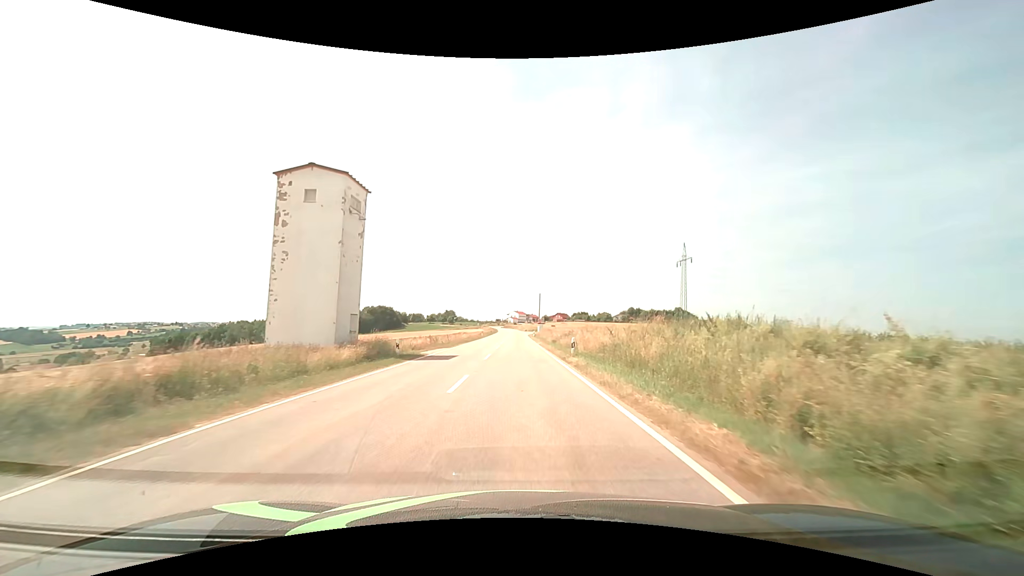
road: tertiary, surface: asphalt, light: Day
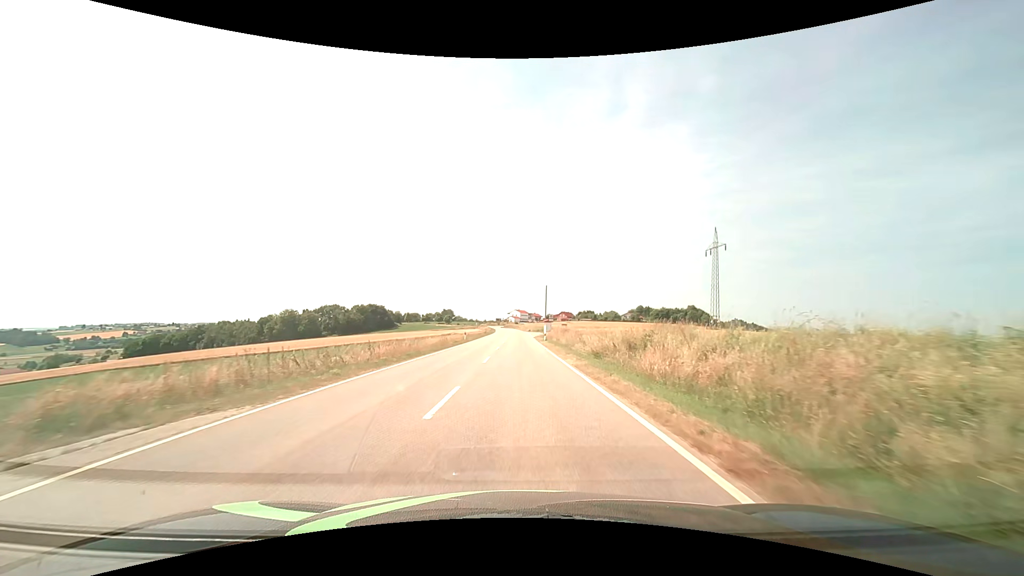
(0.0, +26.8) m; 0°
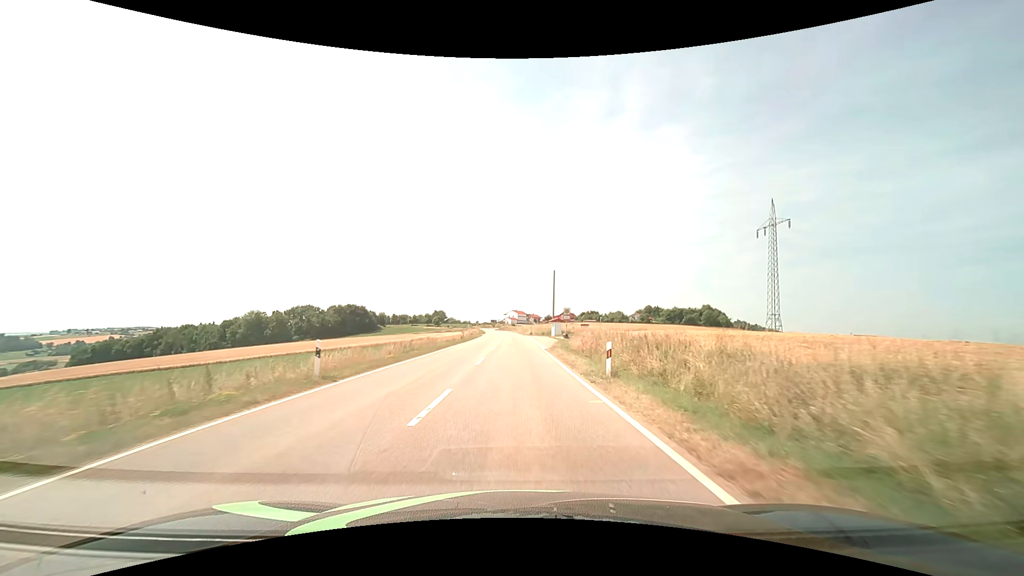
(+0.1, +35.8) m; 0°
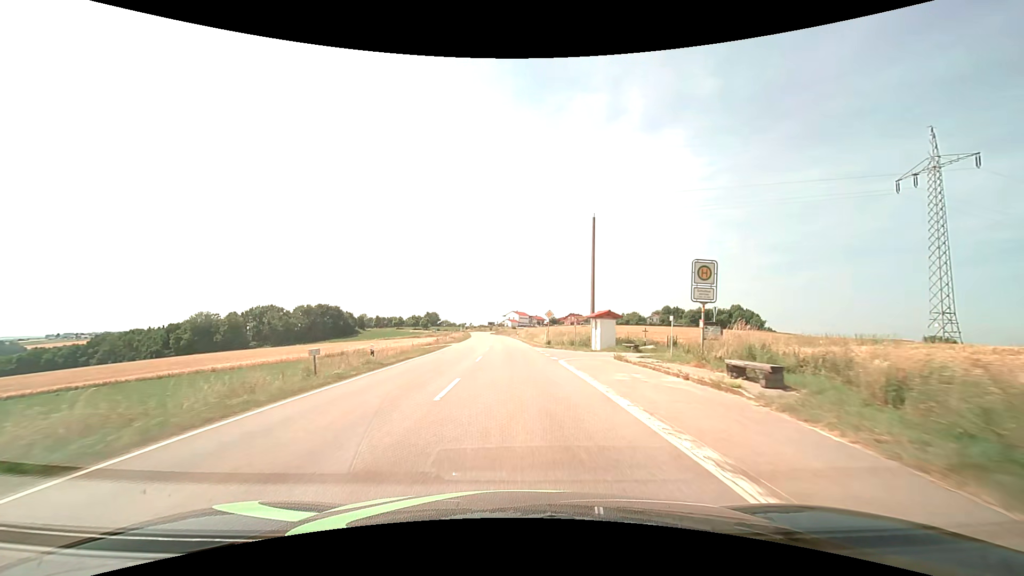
(-0.3, +44.5) m; 0°
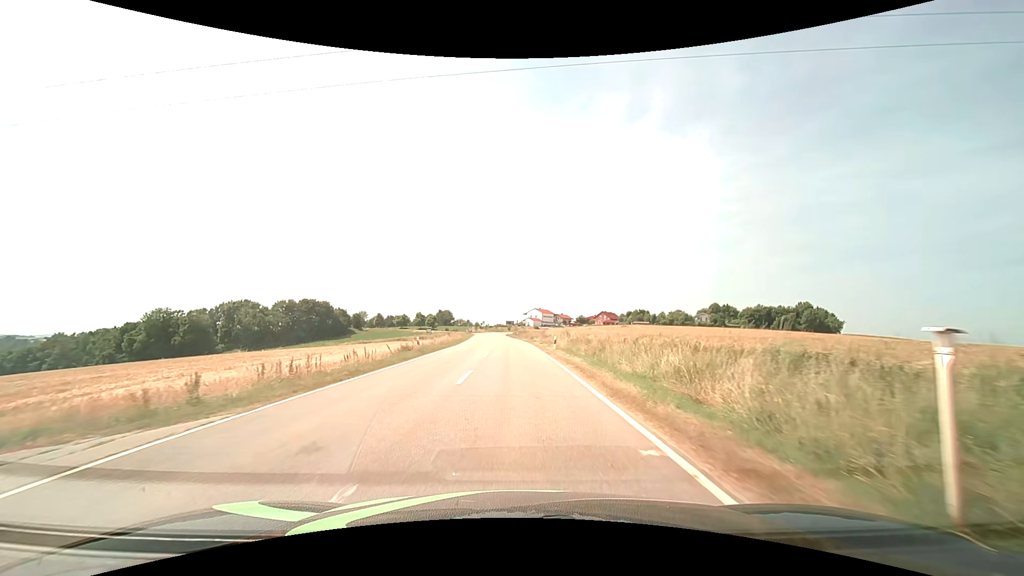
(-0.7, +43.9) m; -2°
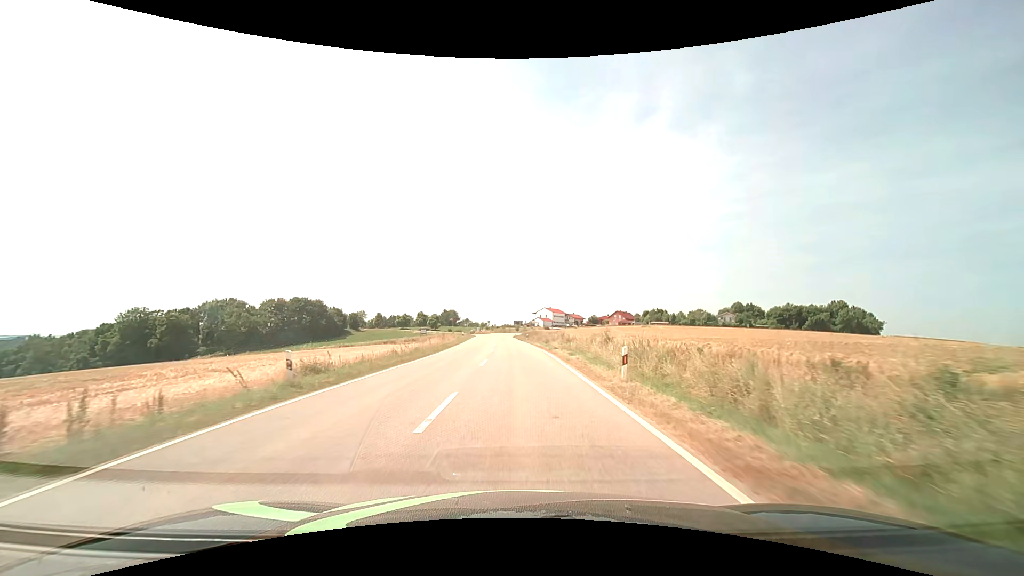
(-0.1, +17.4) m; -1°
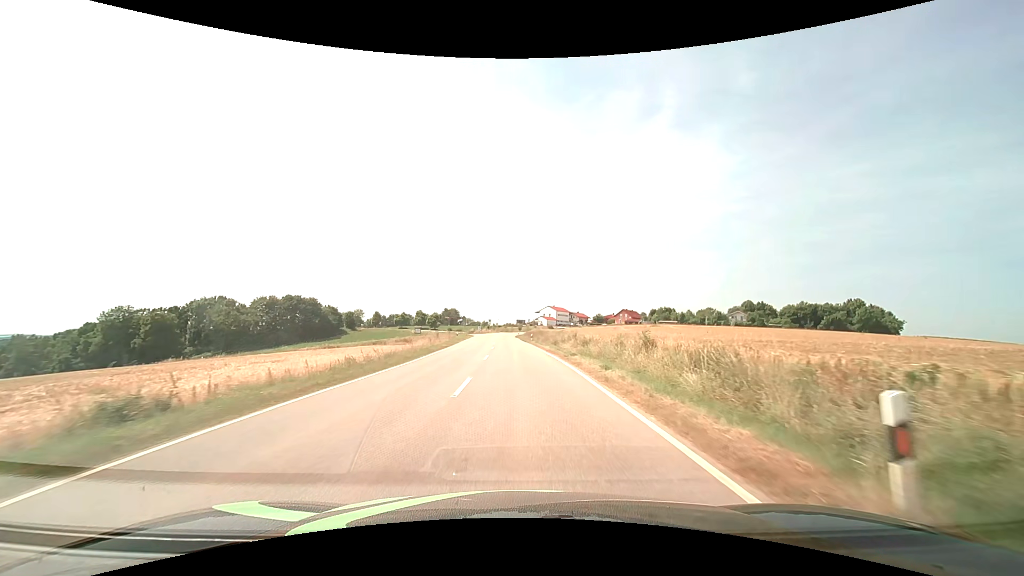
(0.0, +8.7) m; 0°
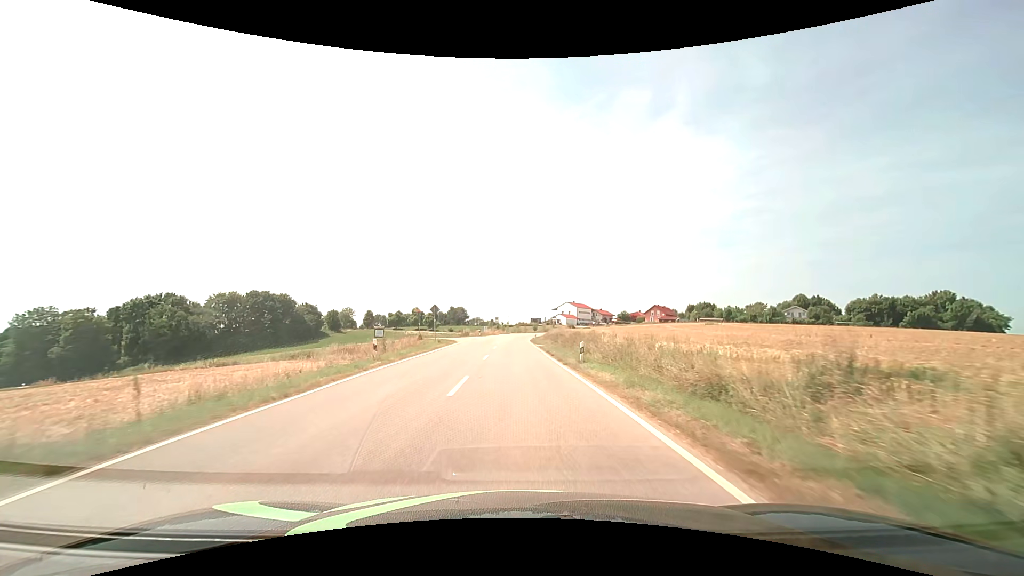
(-0.4, +34.5) m; -1°
(0, +10) (0, +20) (0, +30) (0, +40) (0, +50) (0, +60) (0, +70) (0, +80) (+1, +90) (+1, +100) m
